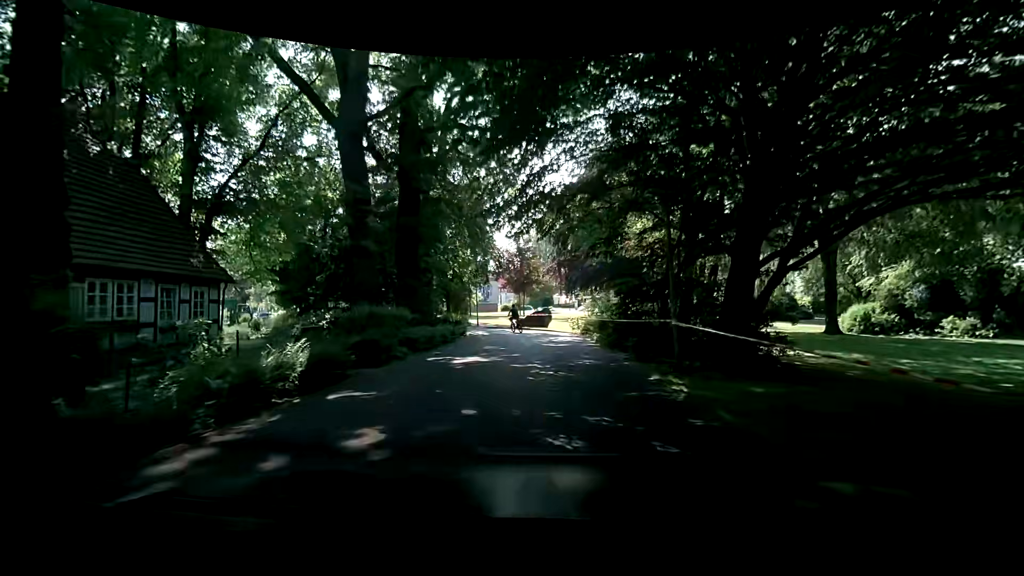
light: Day
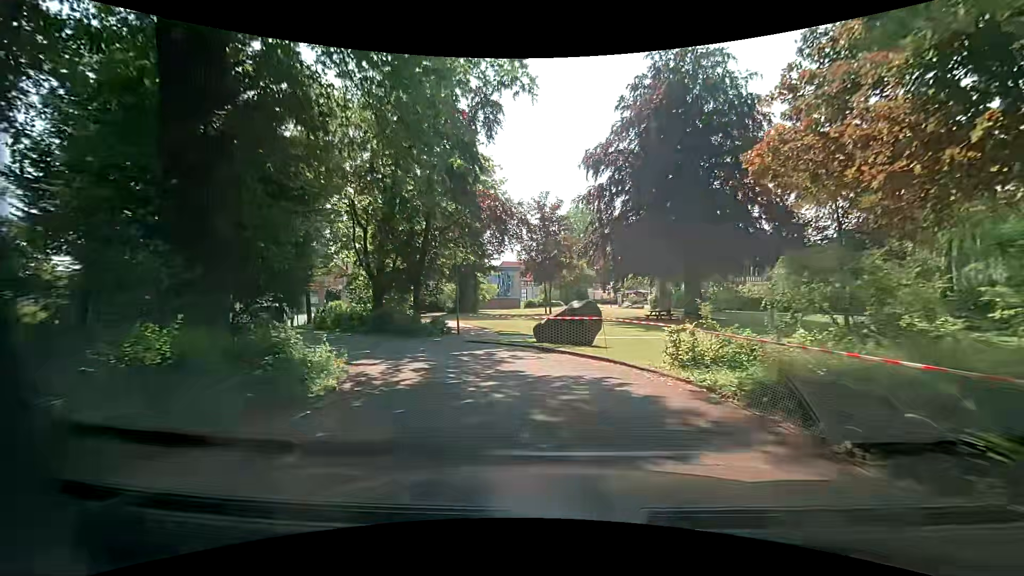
(-0.8, +20.0) m; -6°
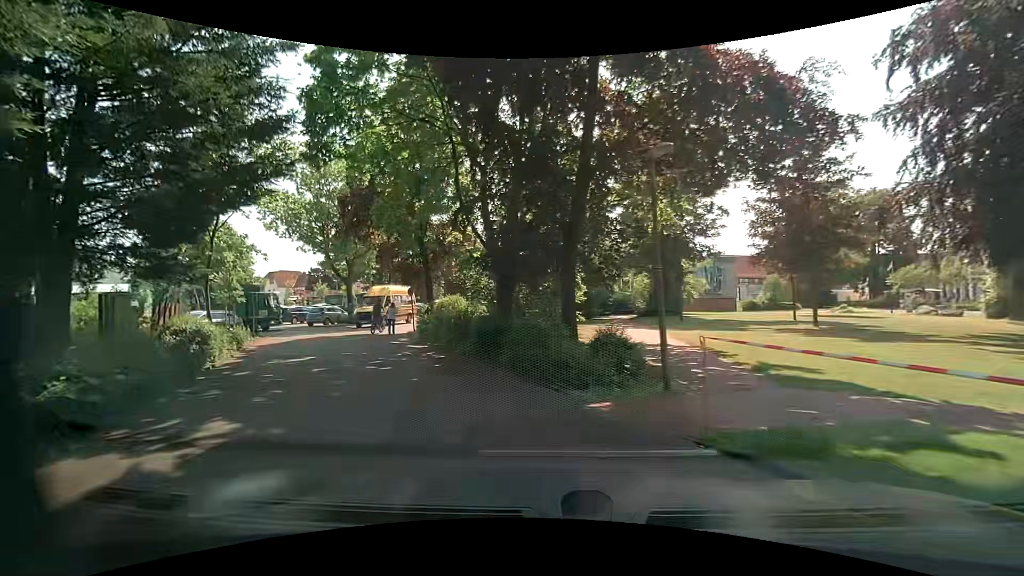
(-1.5, +14.2) m; -20°
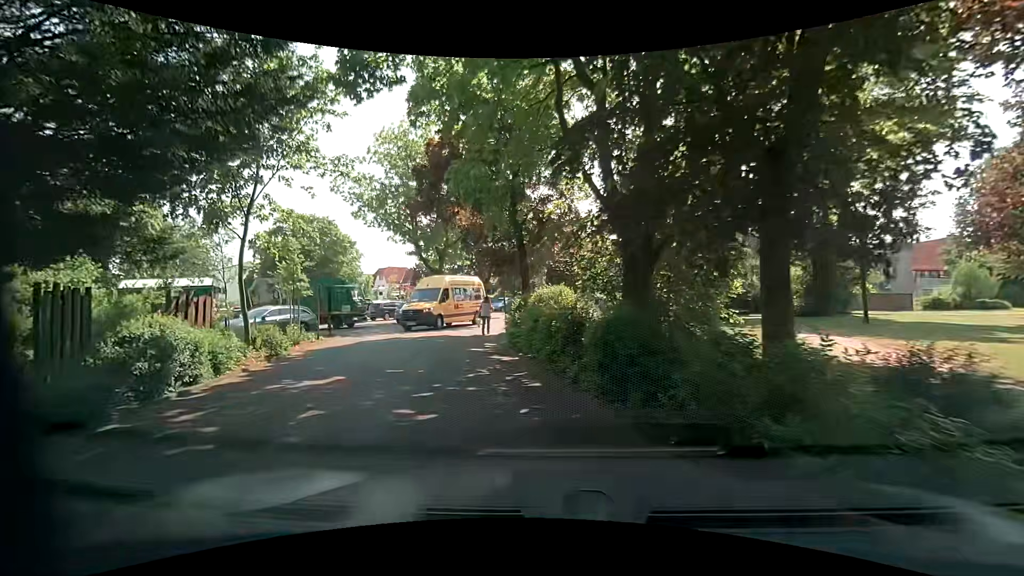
(-0.6, +5.6) m; -11°
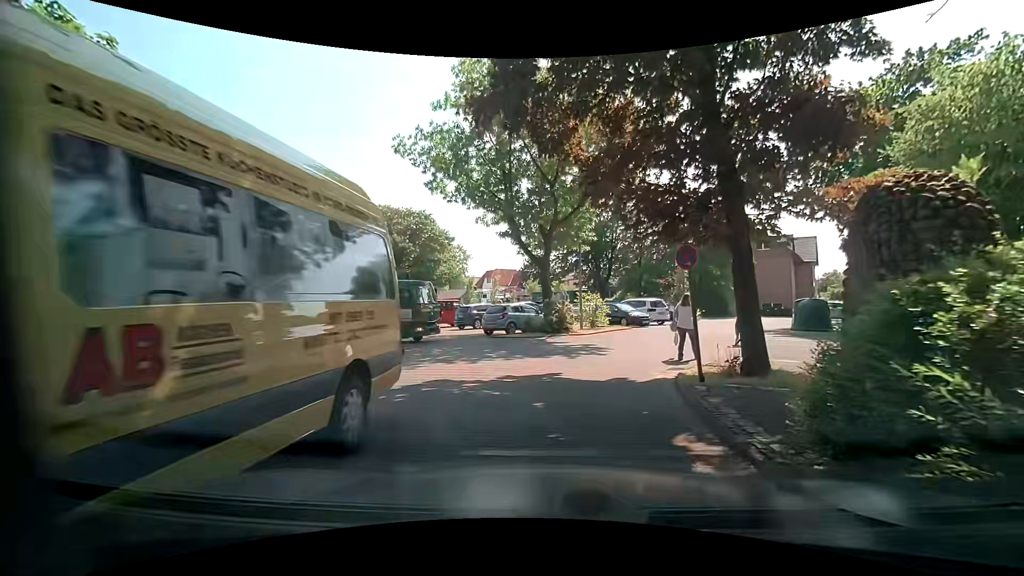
(-1.9, +10.8) m; -11°
